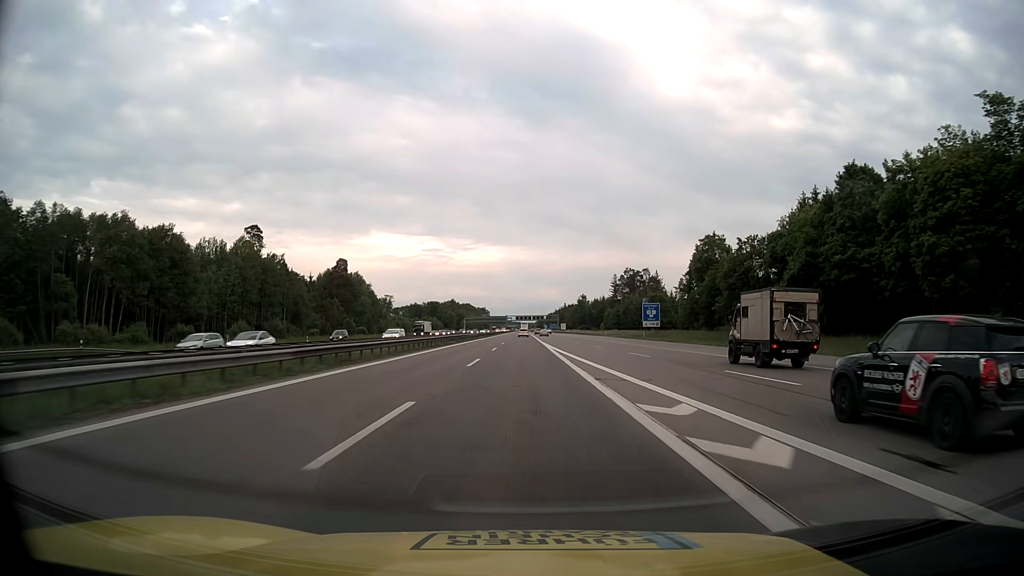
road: motorway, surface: asphalt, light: Day
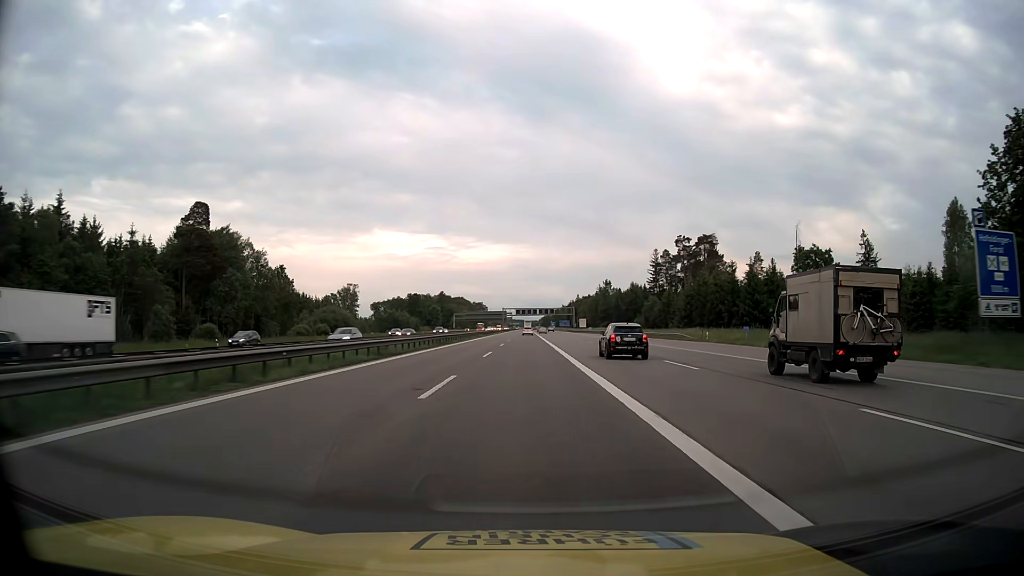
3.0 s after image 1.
(-0.2, +84.1) m; 0°
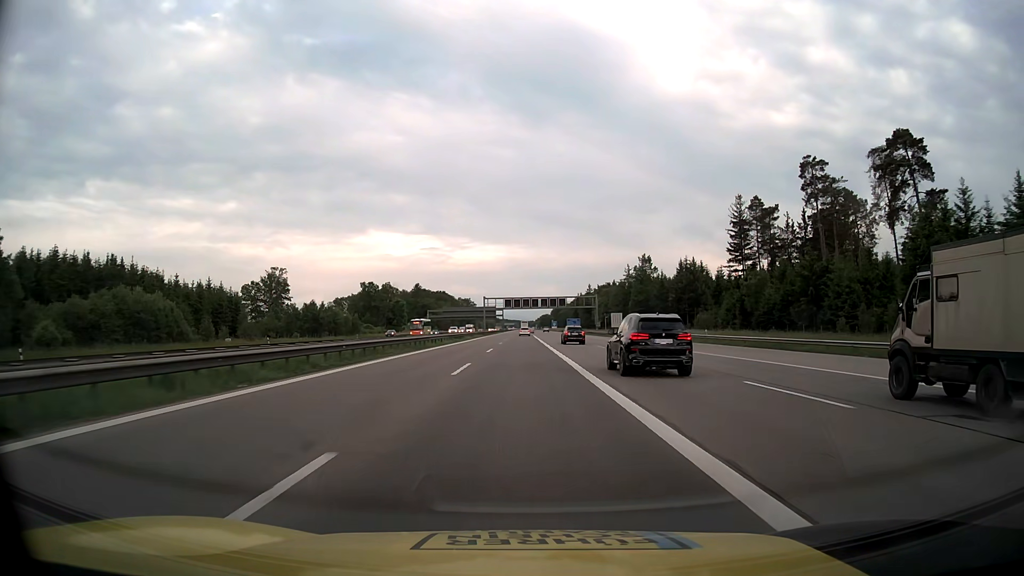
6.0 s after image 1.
(+0.1, +84.0) m; 0°
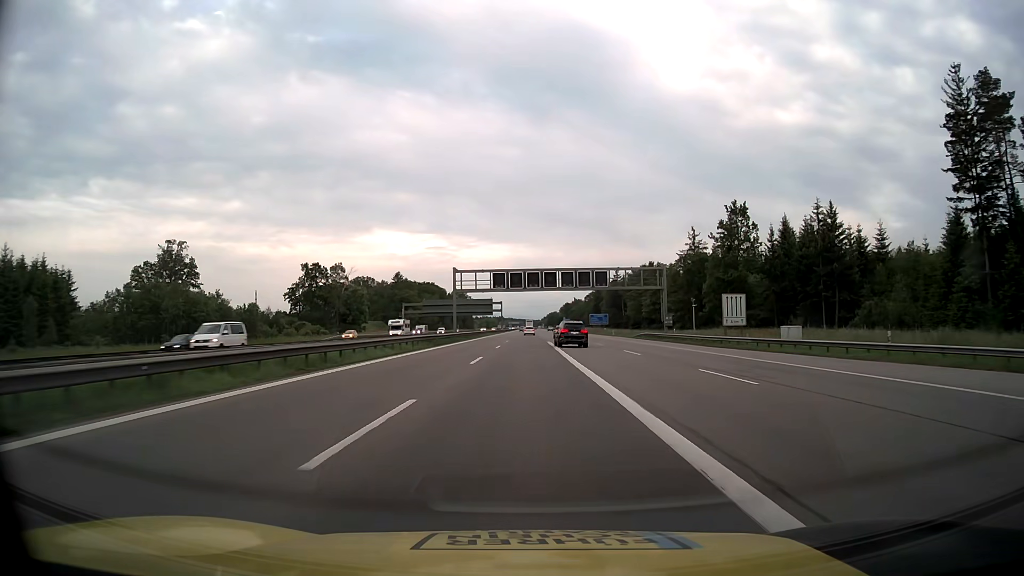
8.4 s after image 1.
(-0.3, +67.2) m; 0°
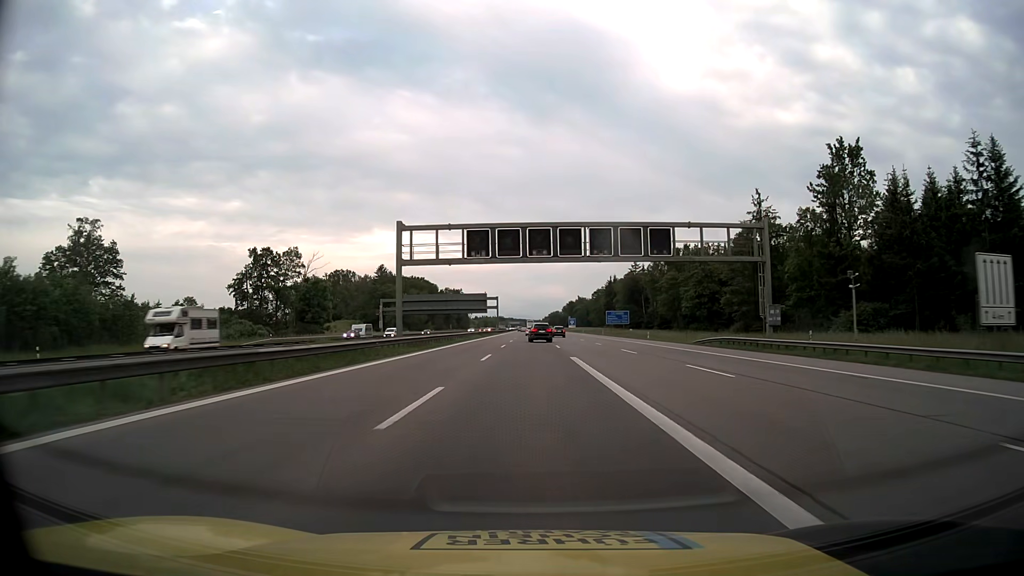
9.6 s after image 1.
(-0.1, +33.6) m; 0°
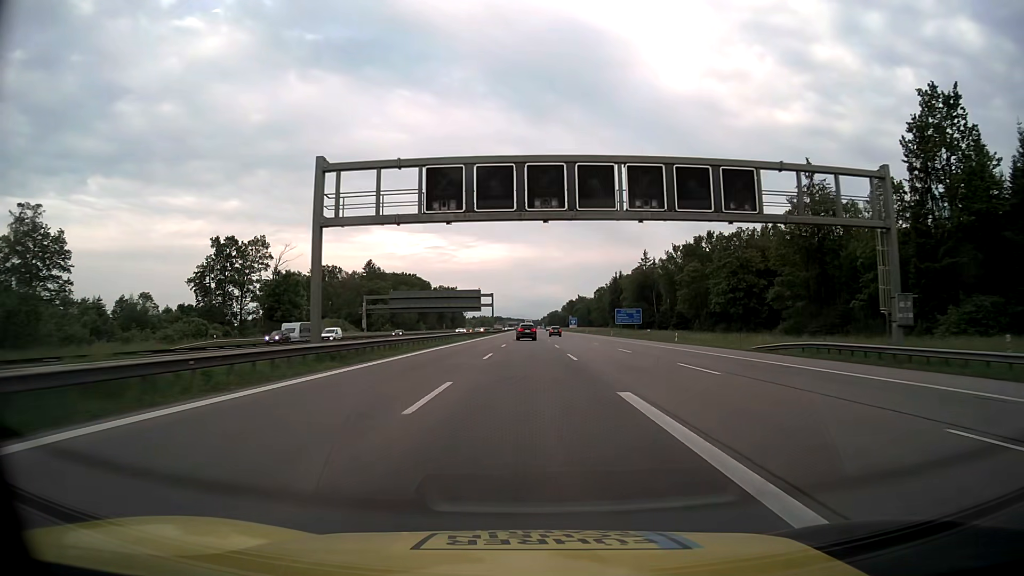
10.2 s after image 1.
(0.0, +16.8) m; 0°
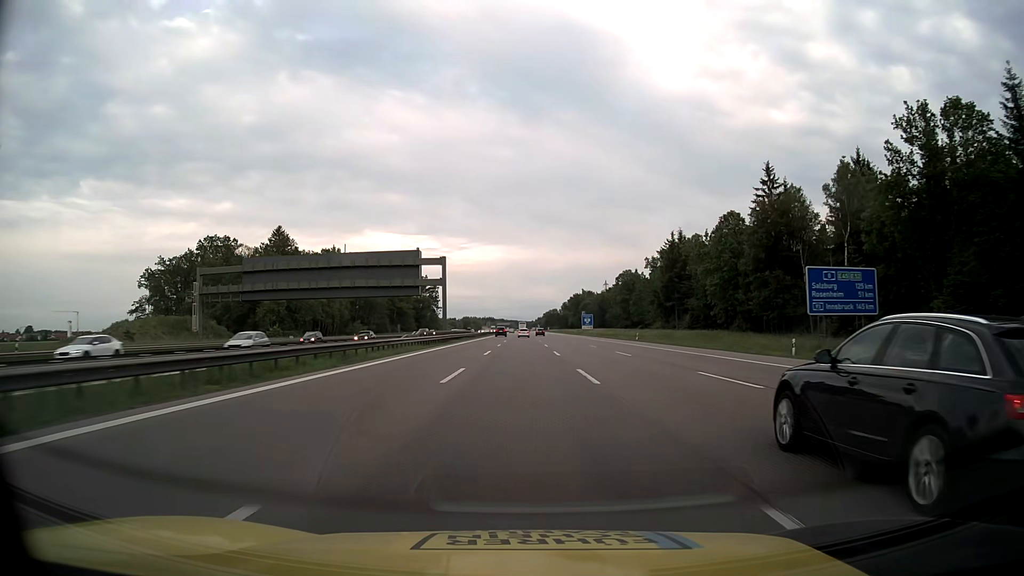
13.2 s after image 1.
(+0.5, +83.8) m; +1°
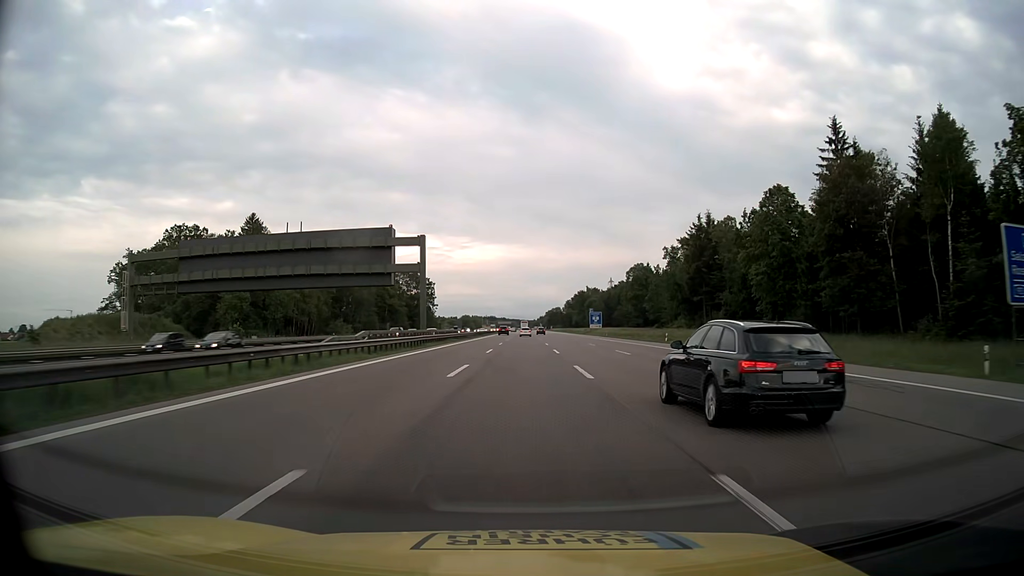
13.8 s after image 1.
(0.0, +16.8) m; 0°
(0, +10) (0, +20) (0, +30) (0, +40) (0, +50) (0, +60) (0, +70) (0, +80) (0, +90) (0, +100) m
